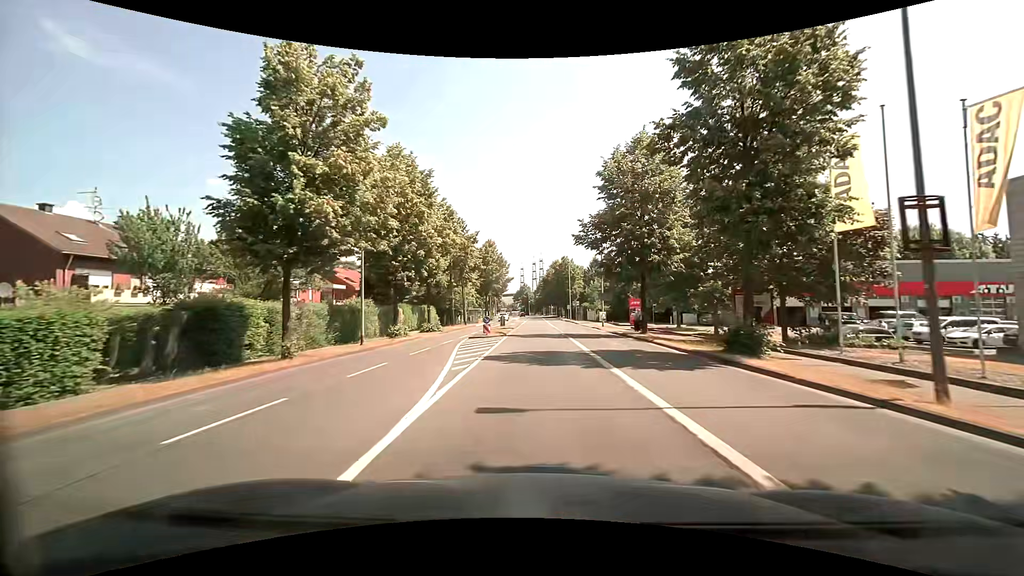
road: secondary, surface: asphalt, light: Day
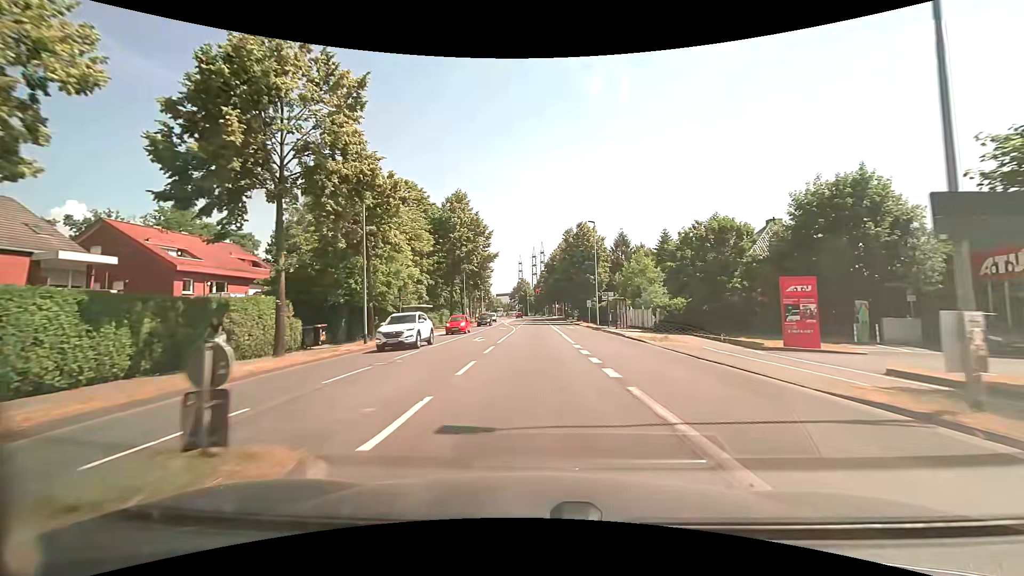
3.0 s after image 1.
(+0.1, +38.1) m; 0°
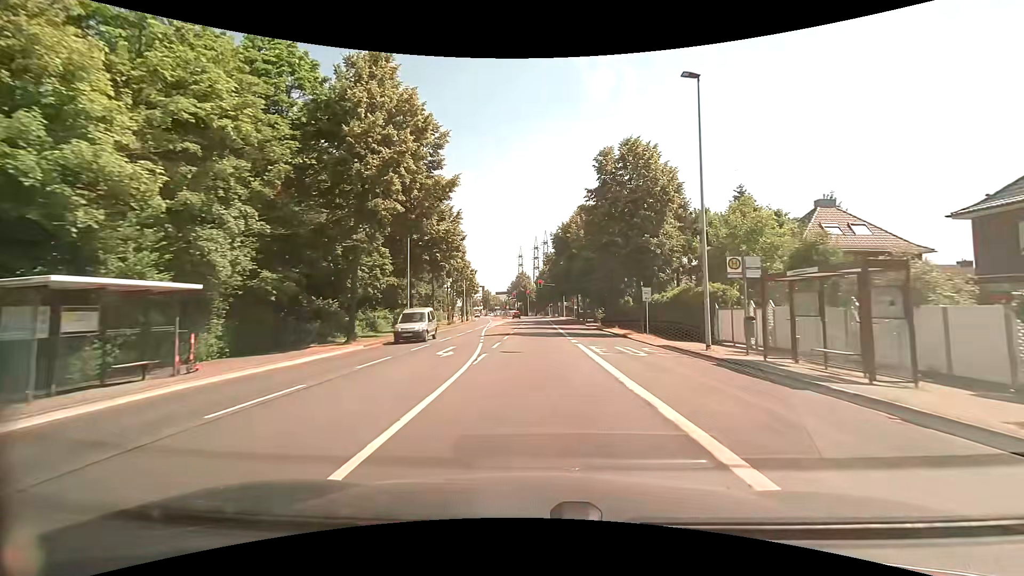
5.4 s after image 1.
(-0.1, +30.5) m; 0°
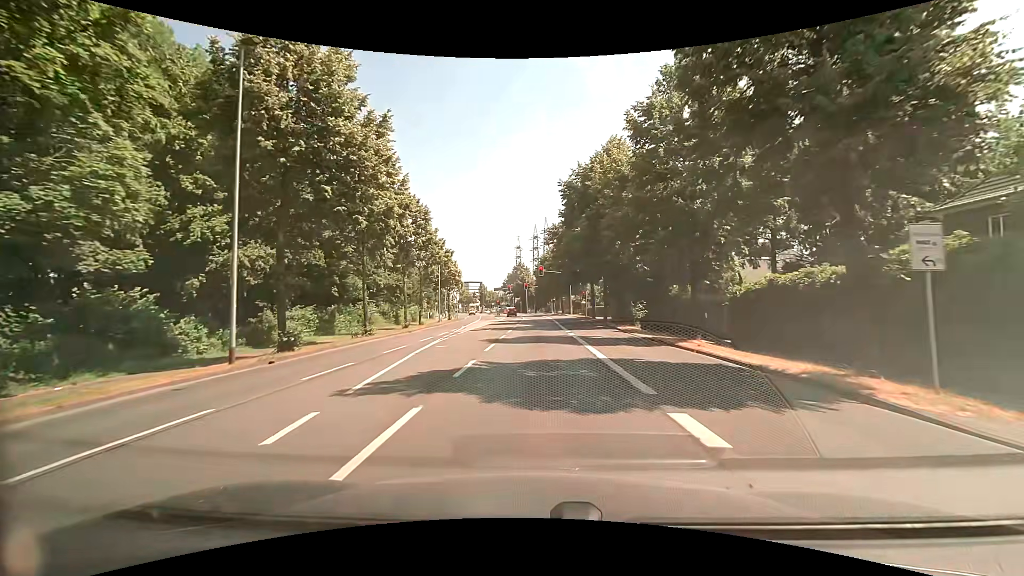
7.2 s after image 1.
(-0.1, +20.8) m; 0°
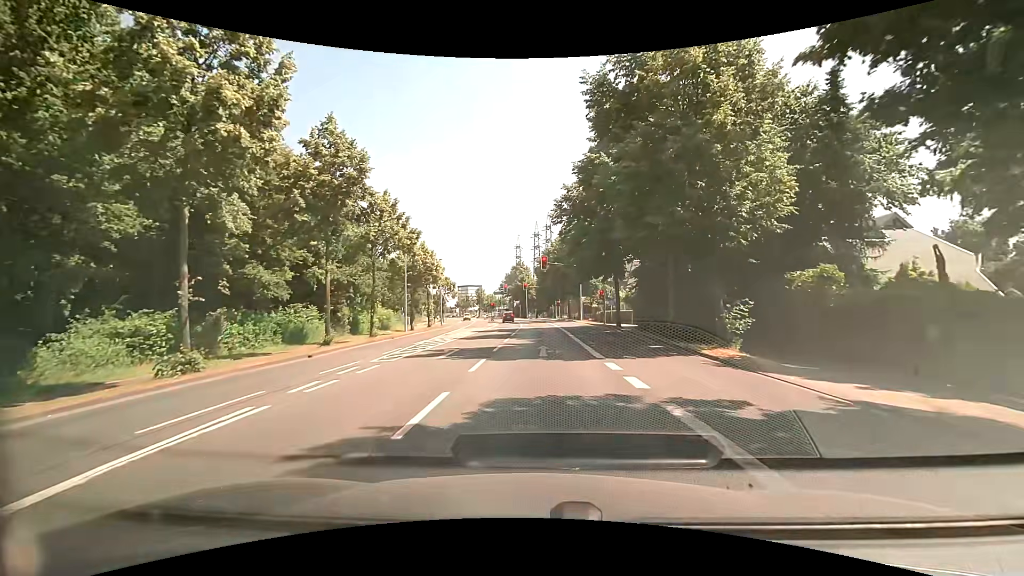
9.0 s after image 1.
(-0.1, +16.1) m; 0°
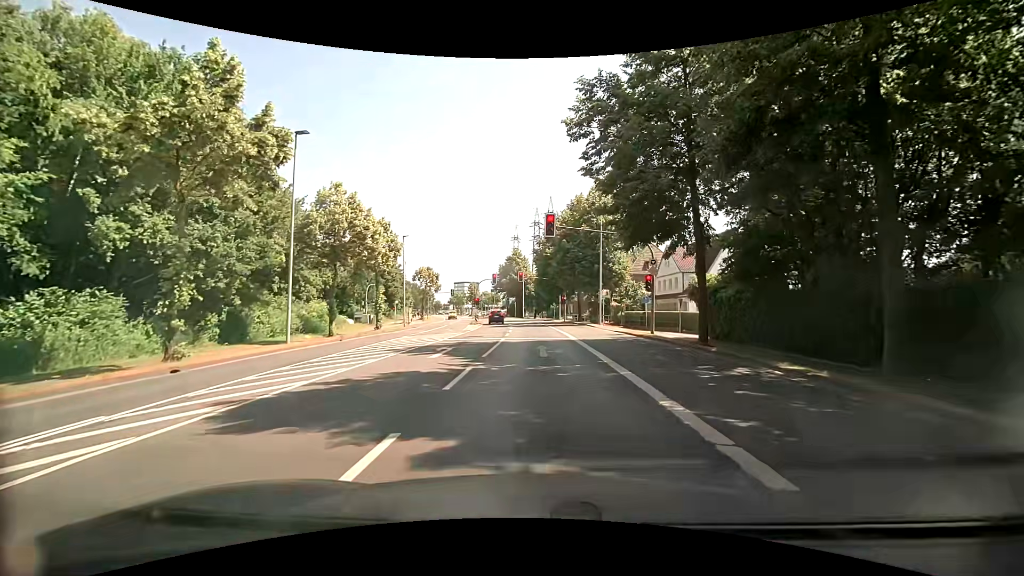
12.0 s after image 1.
(+0.1, +20.6) m; 0°
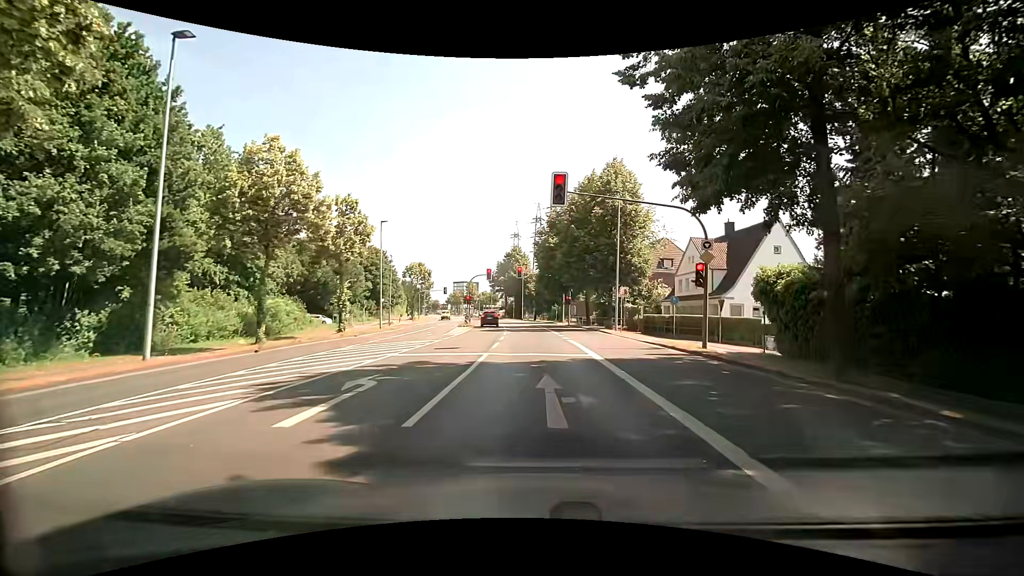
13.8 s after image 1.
(0.0, +8.4) m; 0°
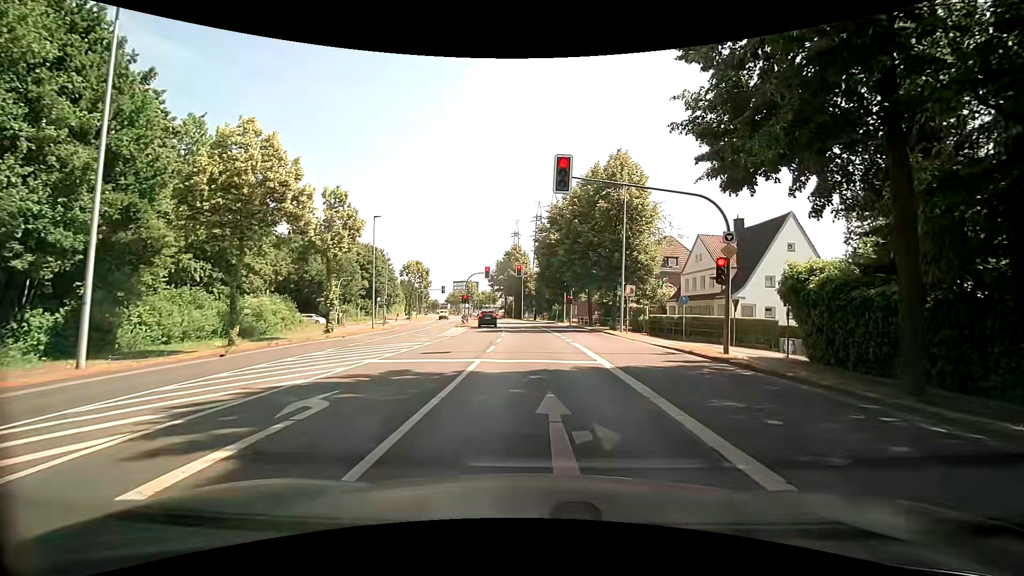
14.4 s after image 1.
(0.0, +2.1) m; +1°
